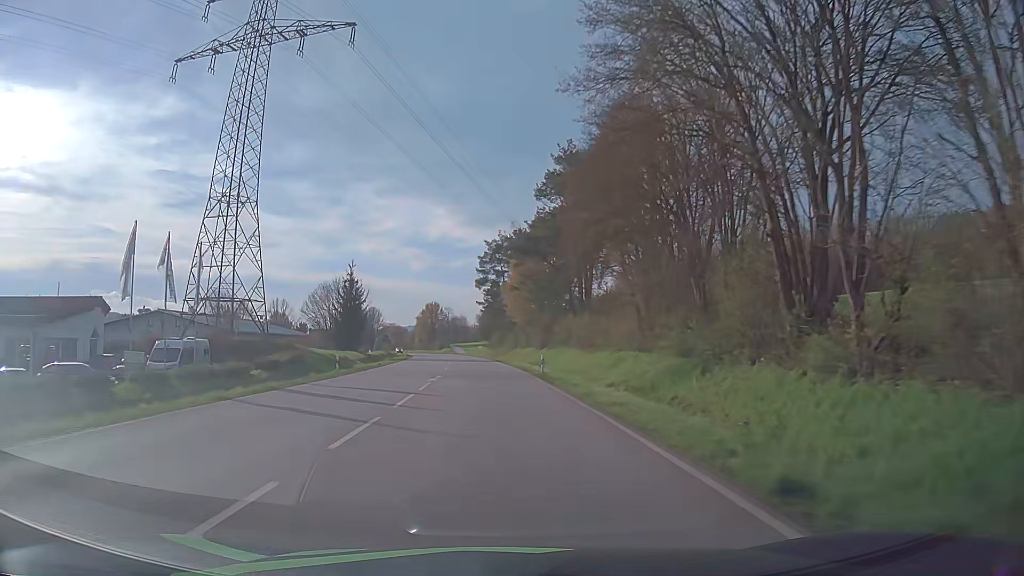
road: primary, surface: asphalt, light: Day
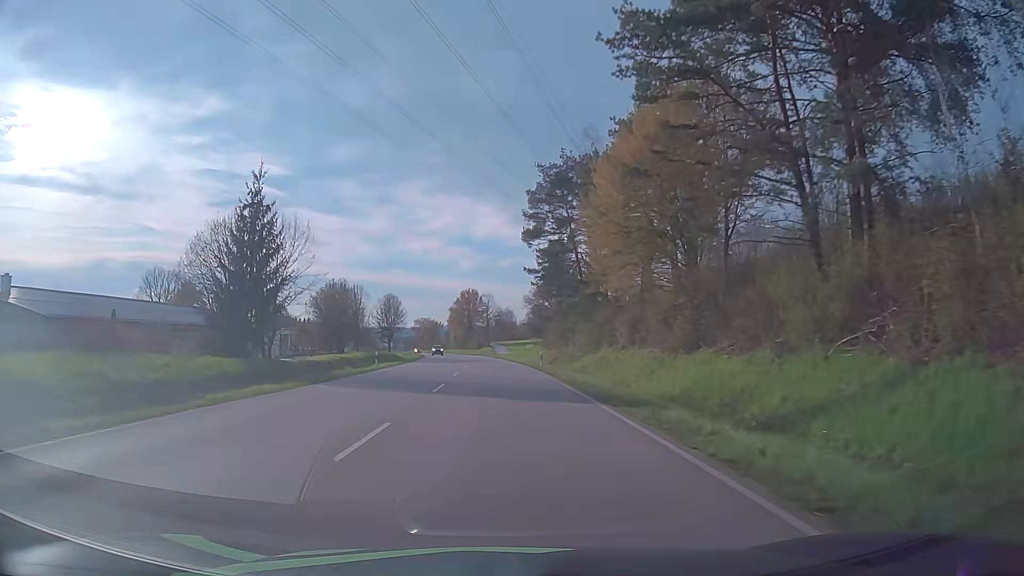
(-1.7, +43.8) m; -4°
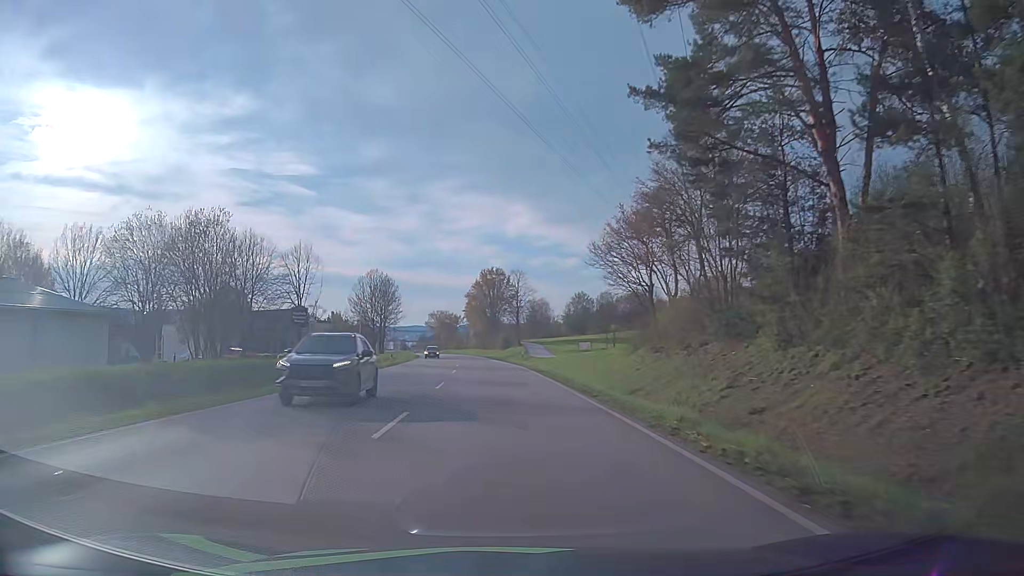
(-1.0, +44.1) m; -3°
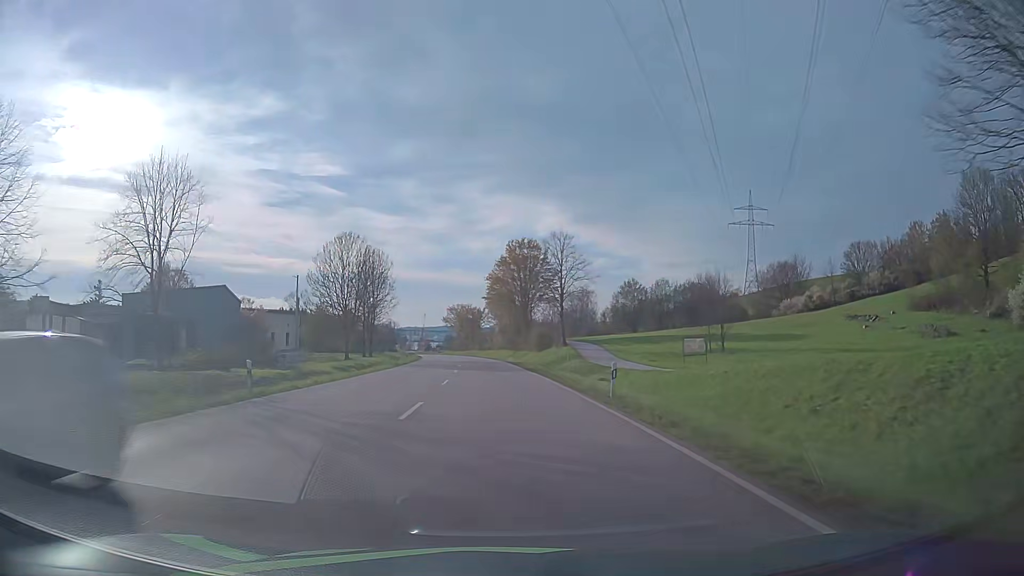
(-0.6, +33.4) m; -2°
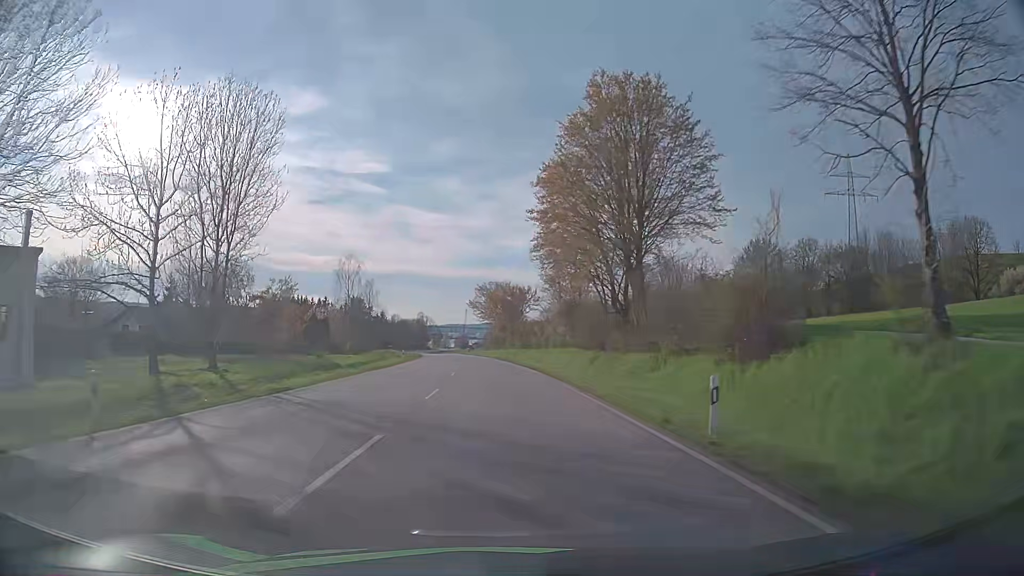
(-2.0, +55.2) m; -4°
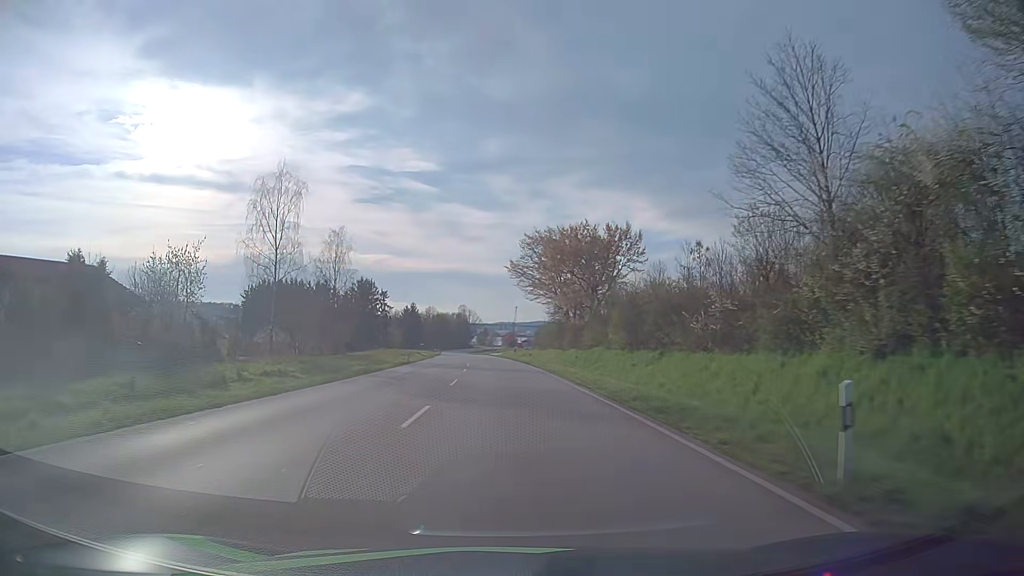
(-1.9, +54.2) m; -5°
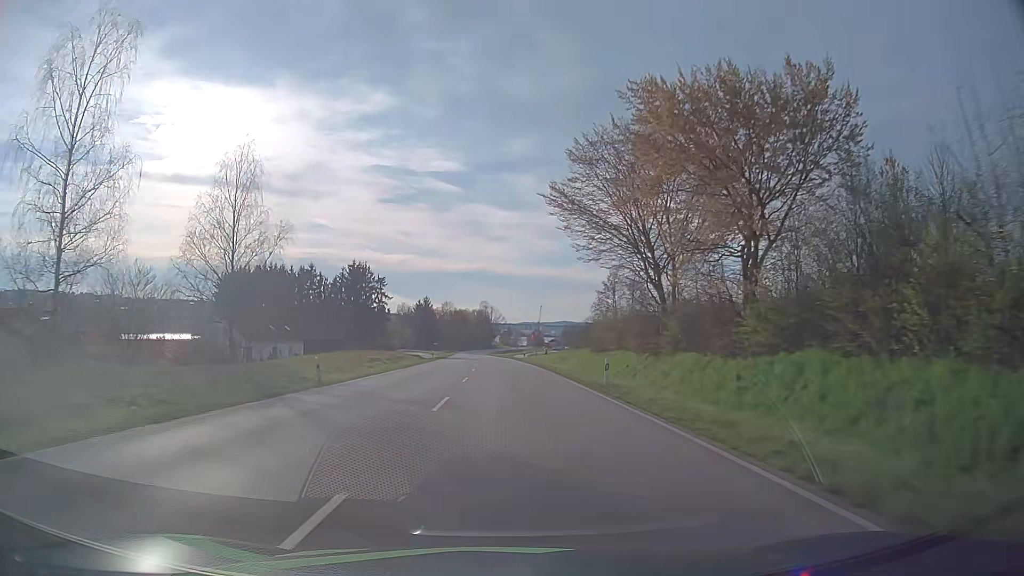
(-0.4, +32.8) m; -2°
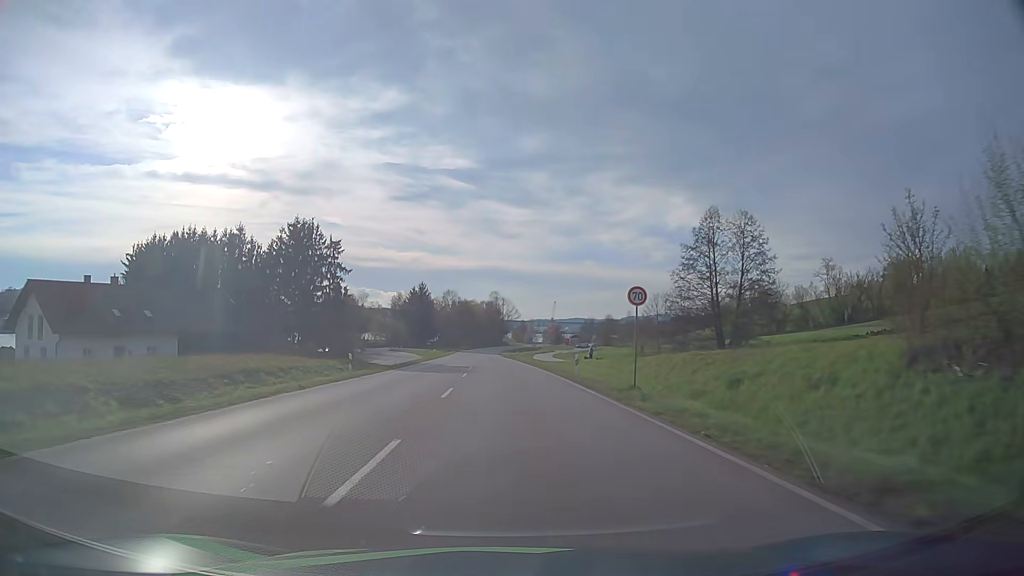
(-0.5, +44.2) m; -1°
(0, +10) (0, +20) (0, +30) (0, +40) (-1, +50) (-1, +60) (-2, +70) (-2, +80) (-2, +90) (-3, +100) m
